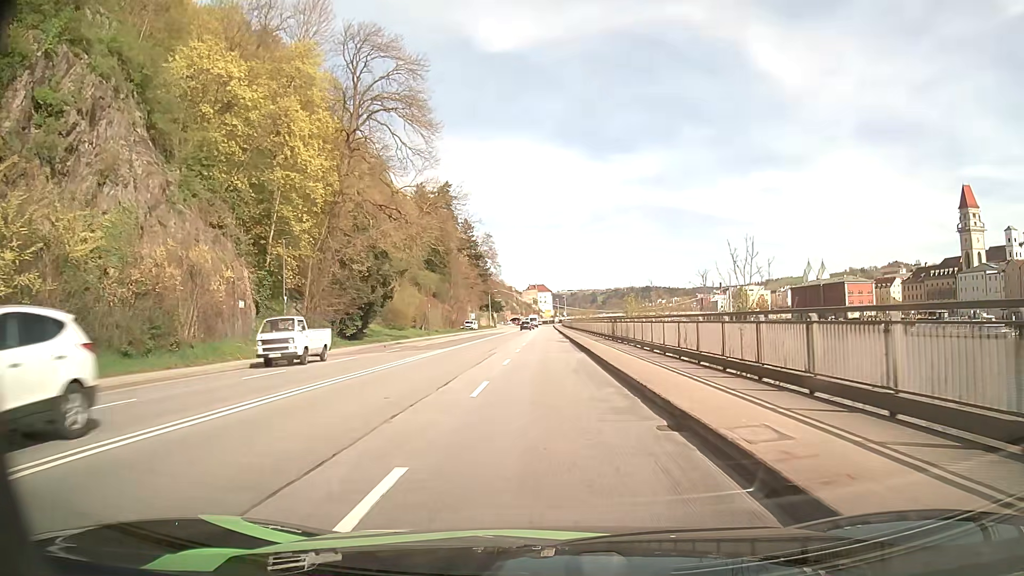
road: primary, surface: asphalt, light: Day
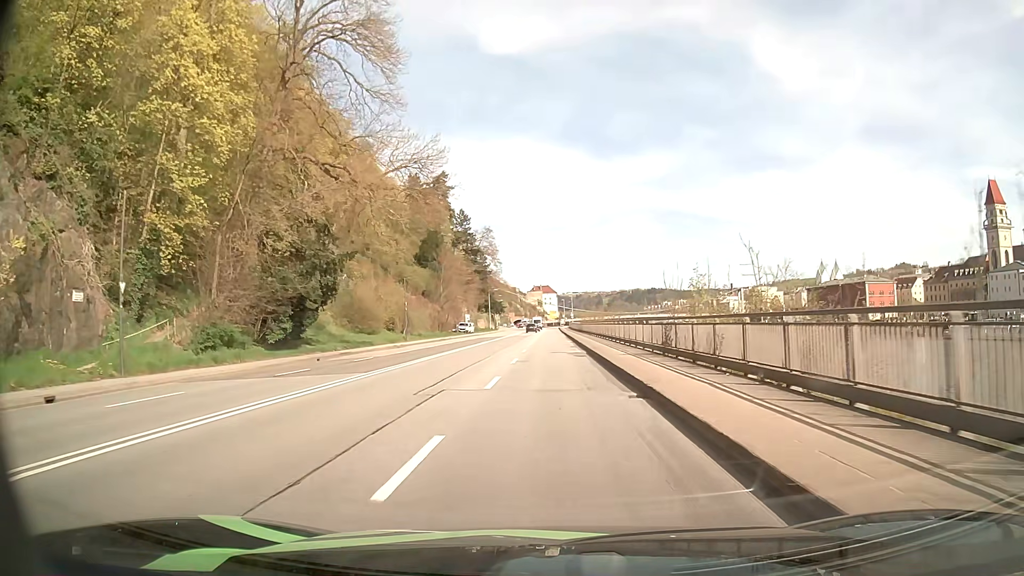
(-0.1, +16.2) m; -1°
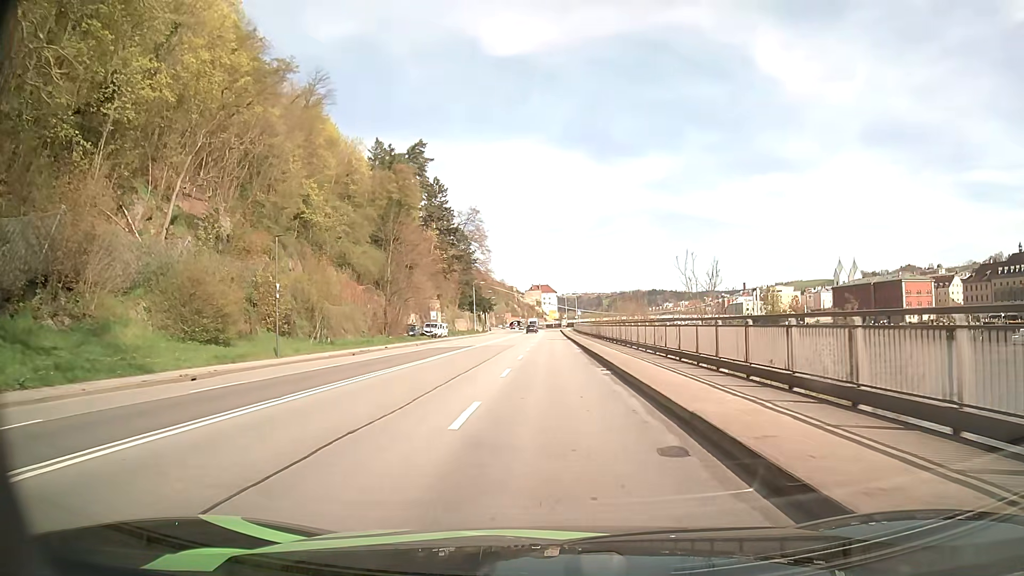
(+0.1, +32.4) m; 0°
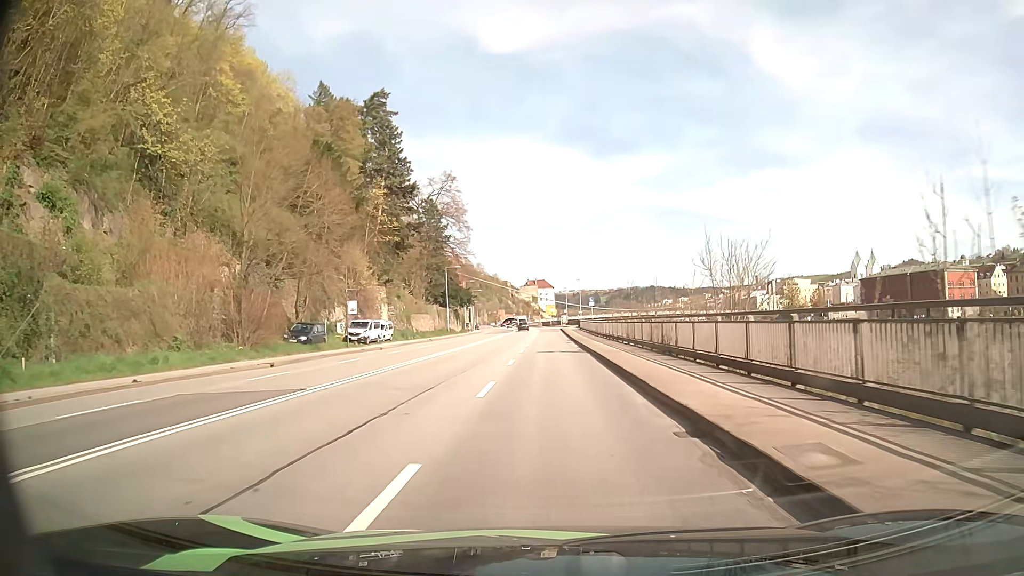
(+0.2, +32.5) m; +1°
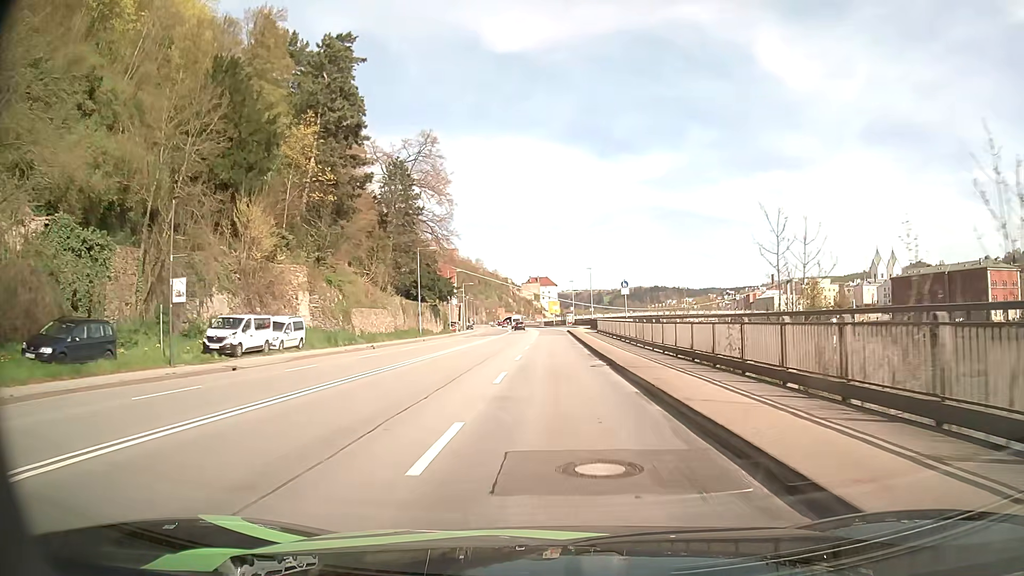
(-0.1, +24.4) m; 0°
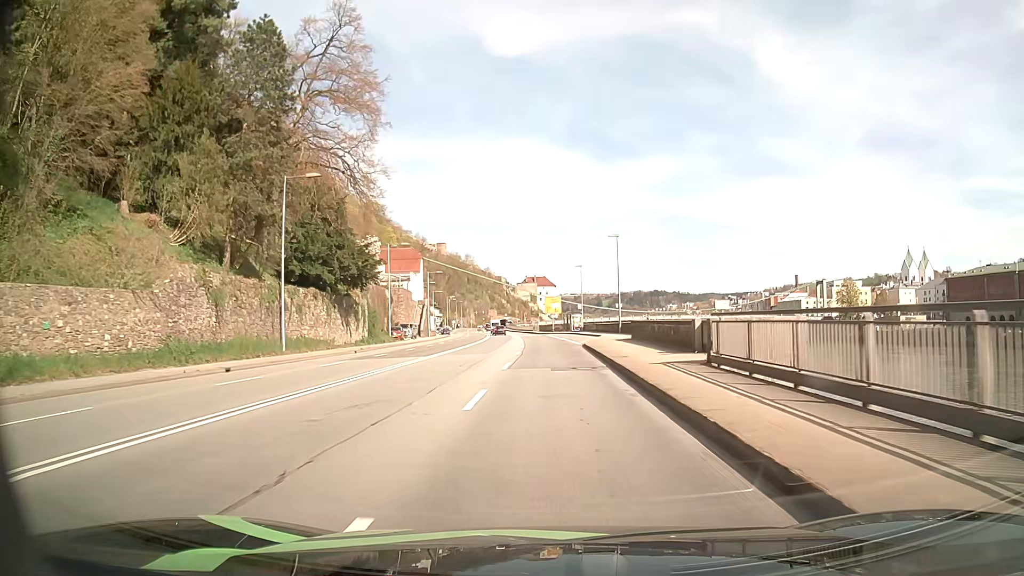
(+0.1, +40.5) m; 0°
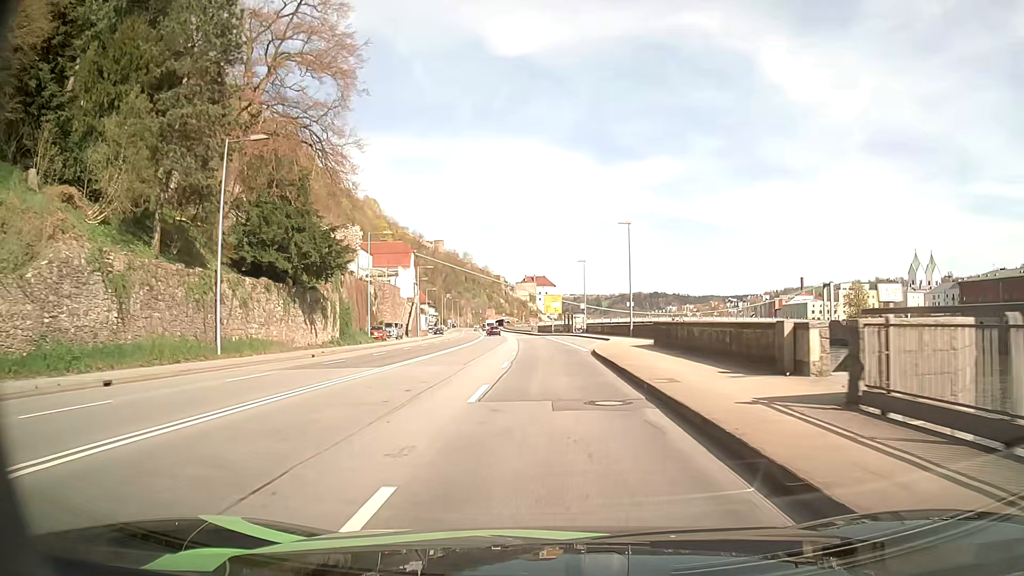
(0.0, +8.1) m; 0°
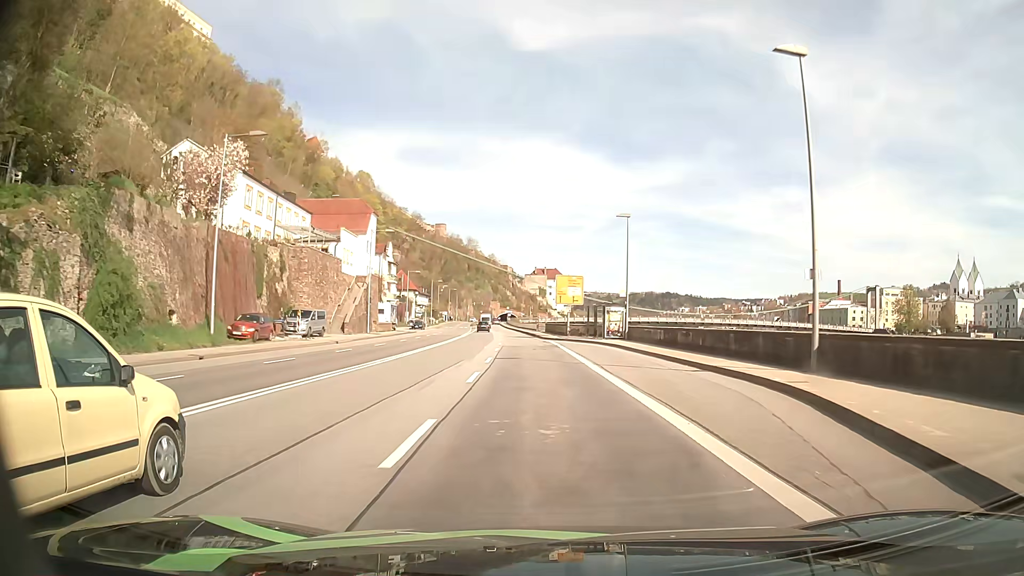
(-0.3, +32.2) m; -1°
(0, +10) (0, +20) (-1, +30) (-1, +40) (-2, +50) (-2, +60) (-3, +70) (-4, +80) (-5, +90) (-6, +100) m
